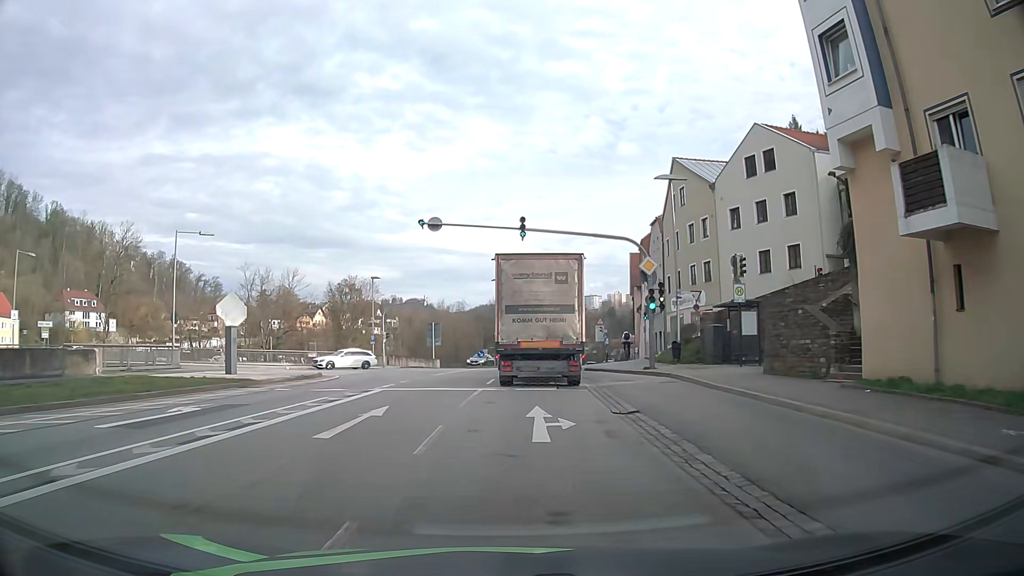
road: primary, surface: asphalt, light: Day
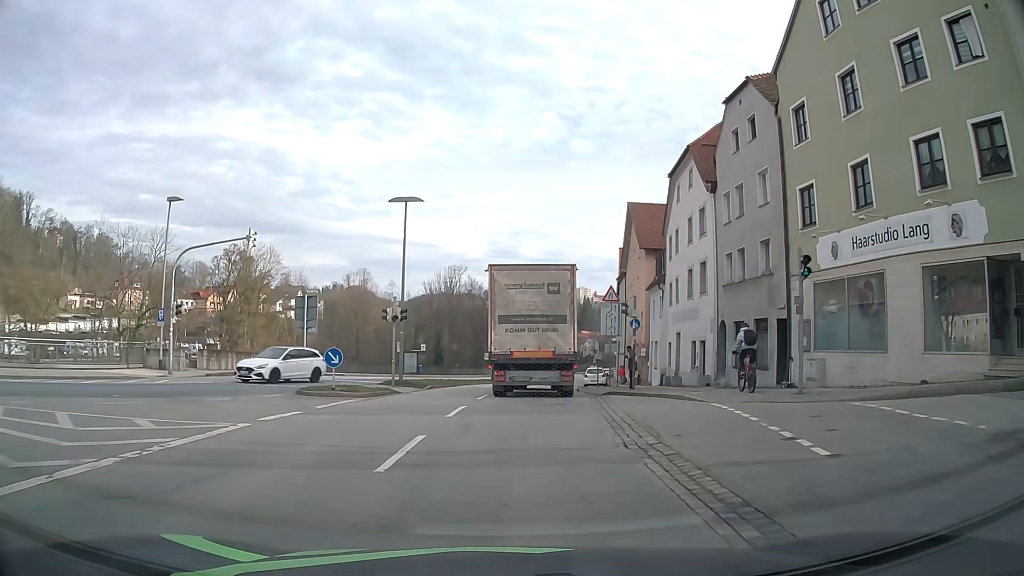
(+1.1, +32.7) m; +4°
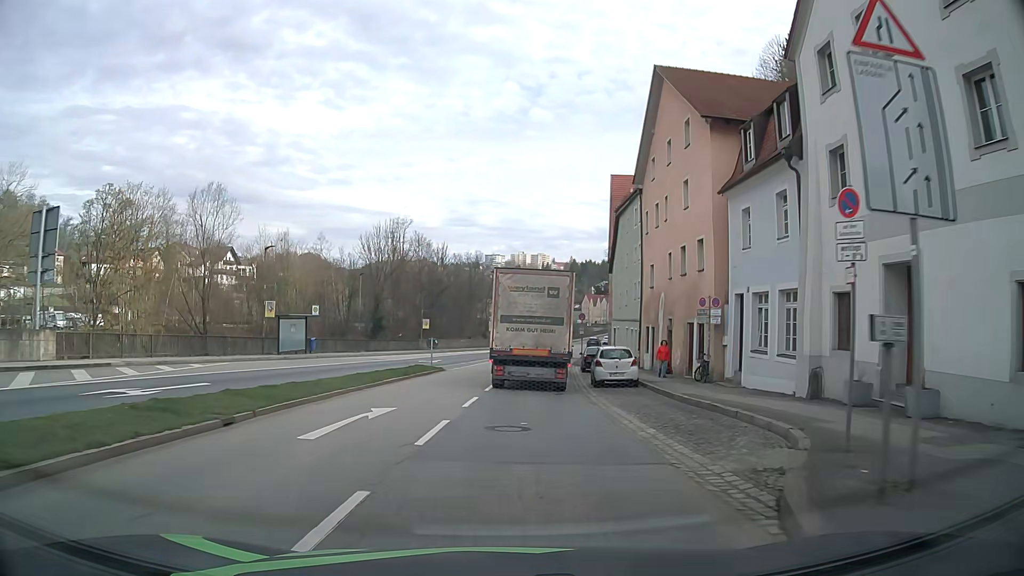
(+1.0, +25.7) m; +4°
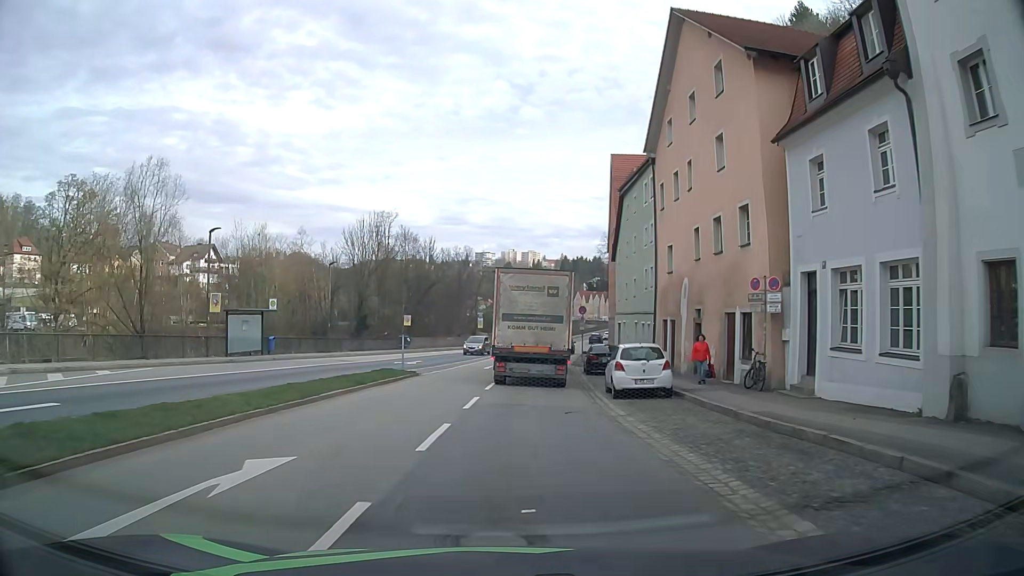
(0.0, +6.4) m; 0°
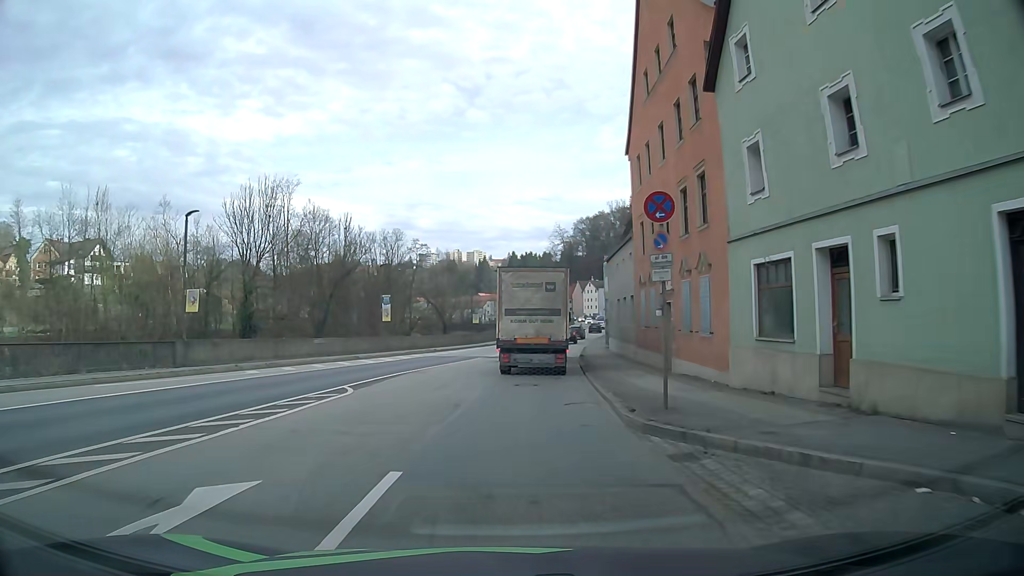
(+1.6, +34.7) m; +5°
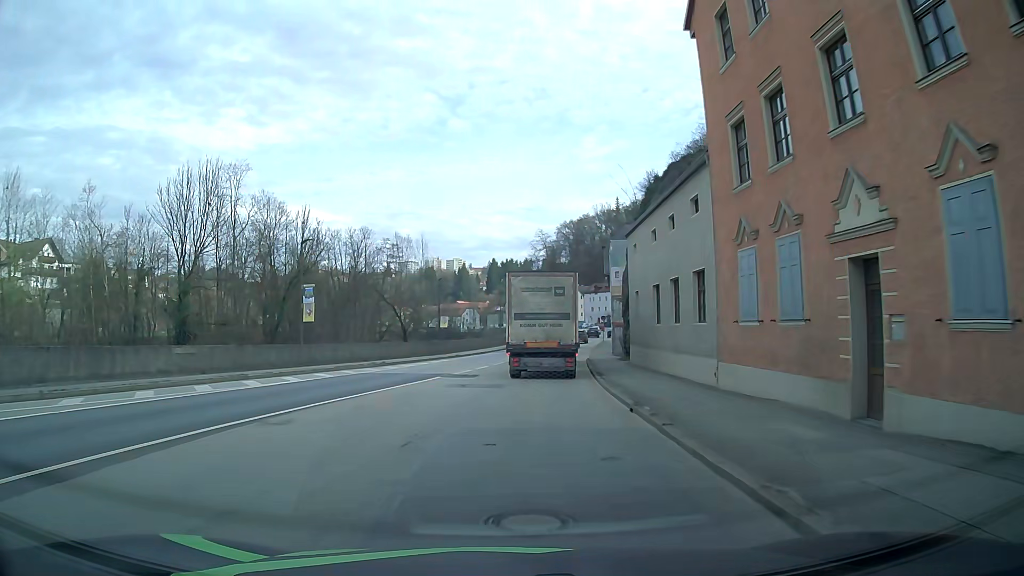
(+0.1, +14.8) m; +2°
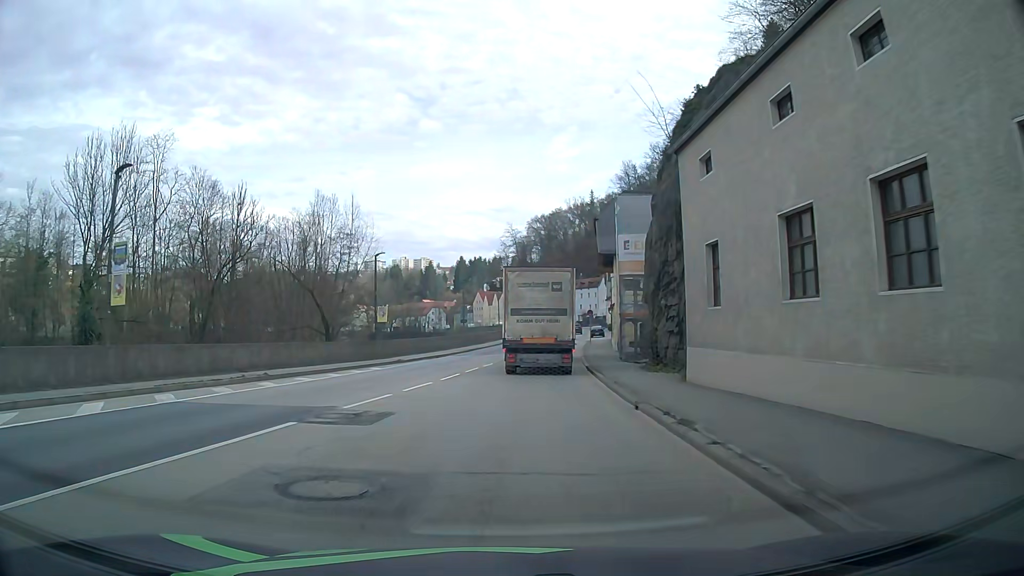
(+0.2, +15.1) m; +2°
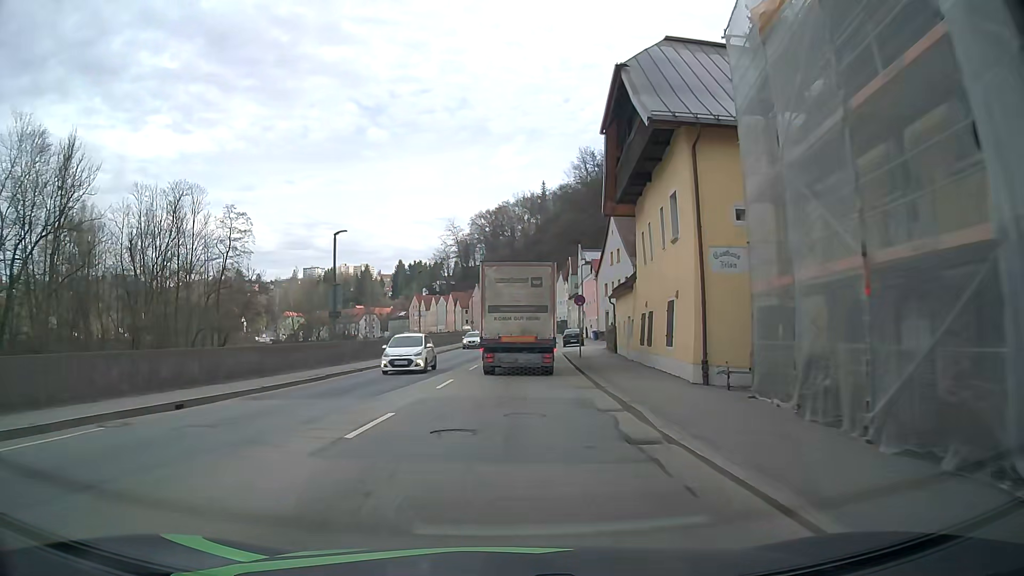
(+1.3, +30.6) m; +5°
(0, +10) (0, +20) (+1, +30) (+1, +40) (+2, +50) (+2, +60) (+3, +70) (+3, +80) (+4, +90) (+4, +100) m
